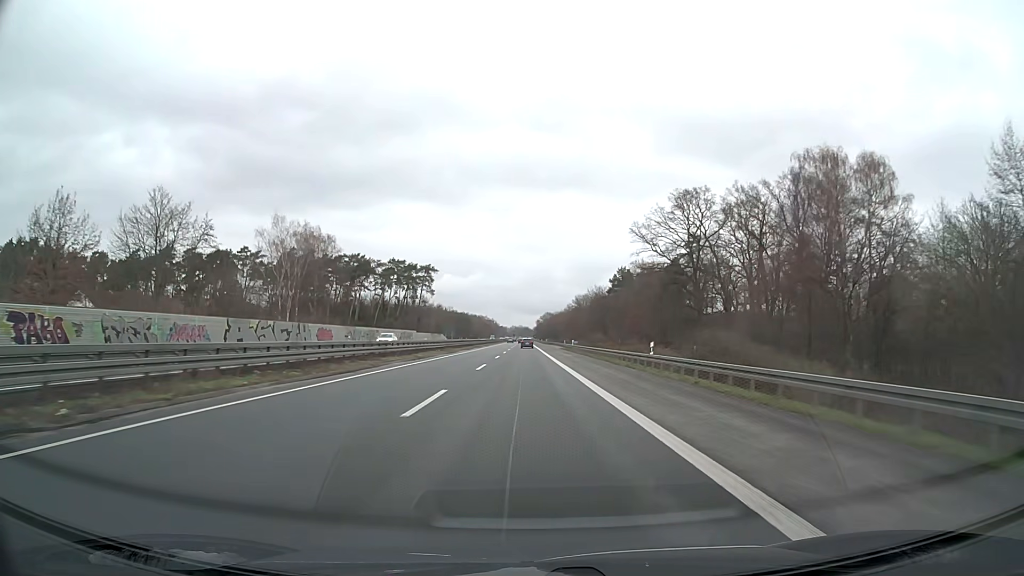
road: motorway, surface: asphalt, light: Day
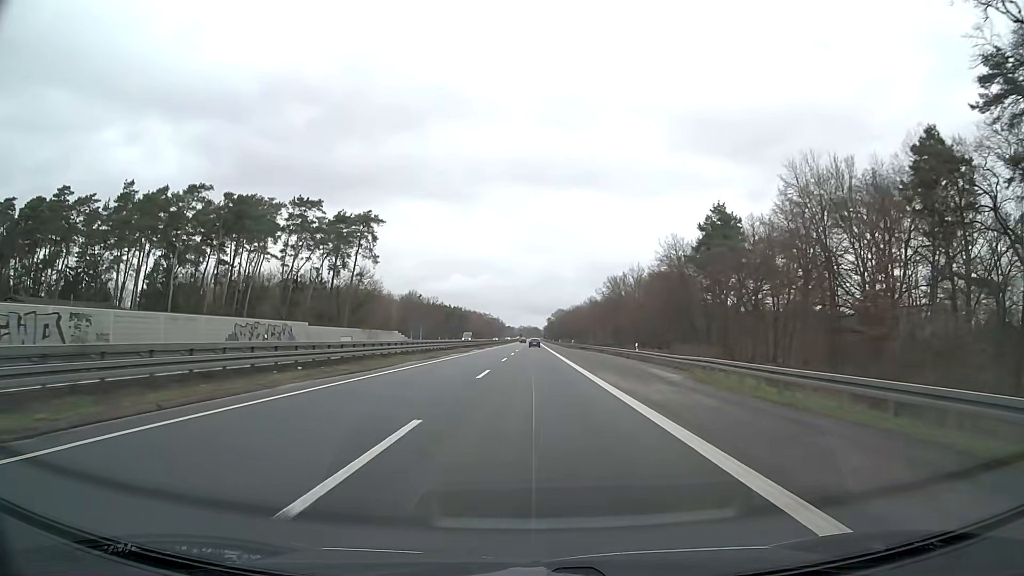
(-0.5, +78.9) m; -1°
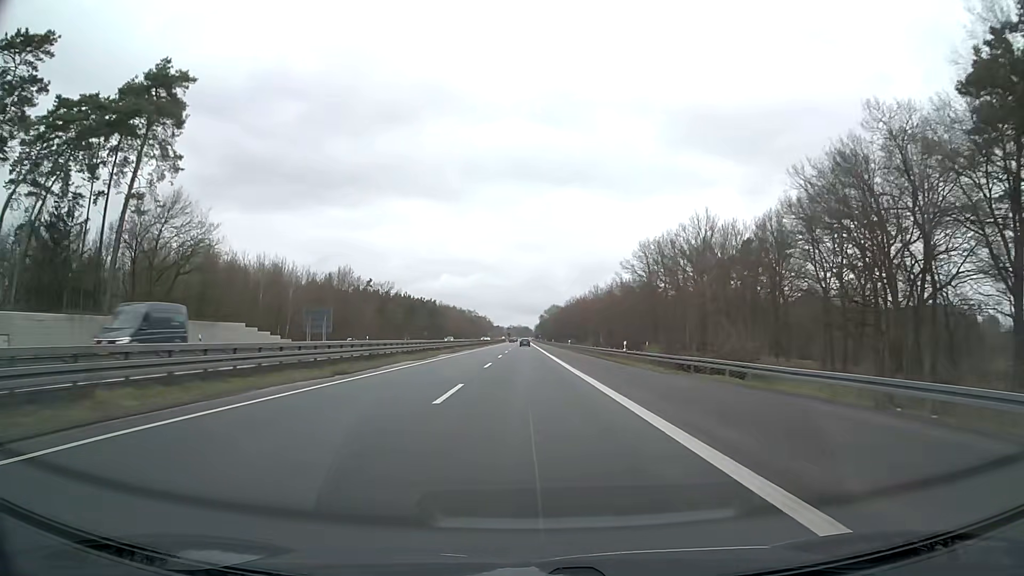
(+0.4, +63.2) m; +1°
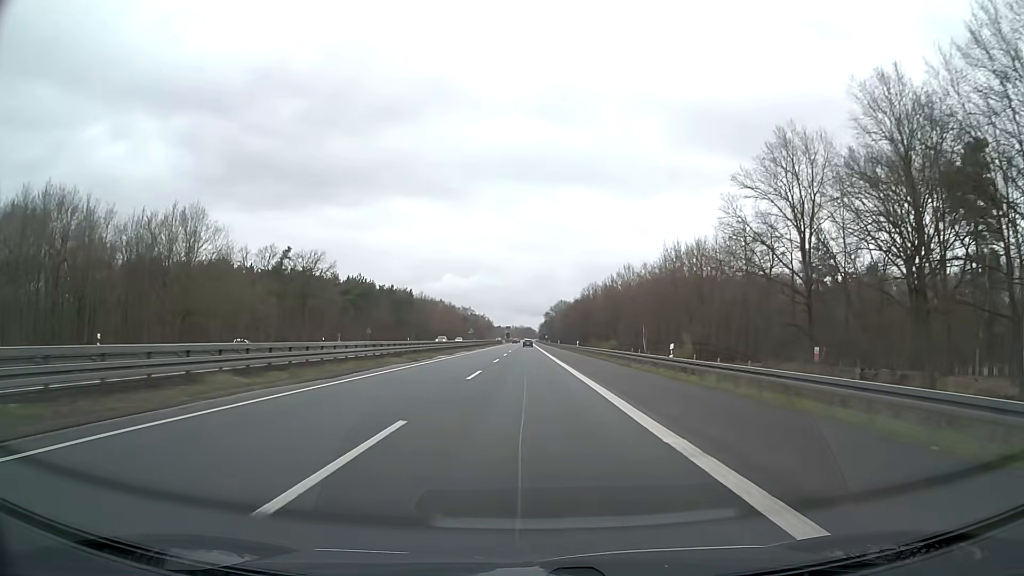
(-0.1, +63.2) m; 0°
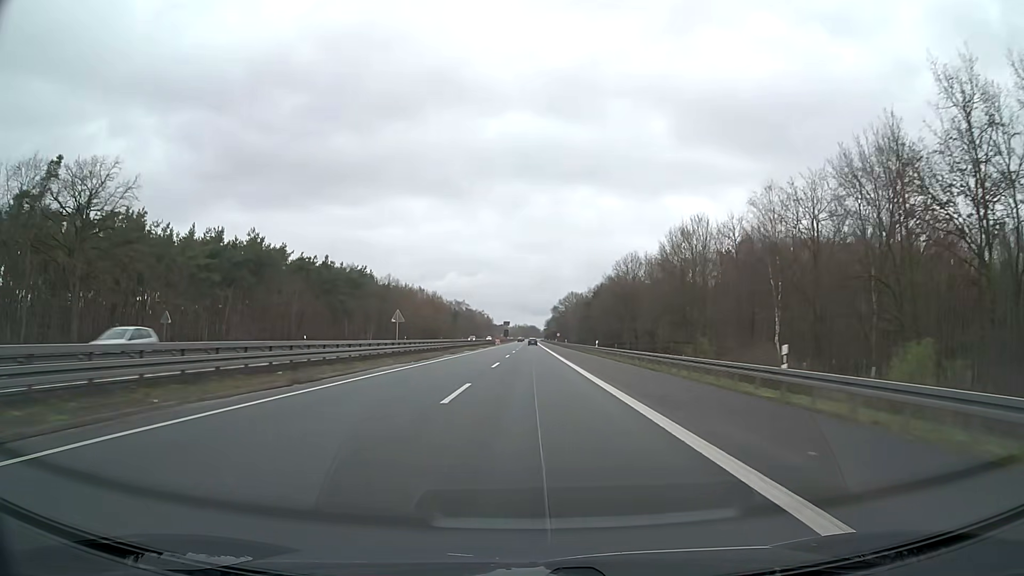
(-0.2, +63.2) m; 0°
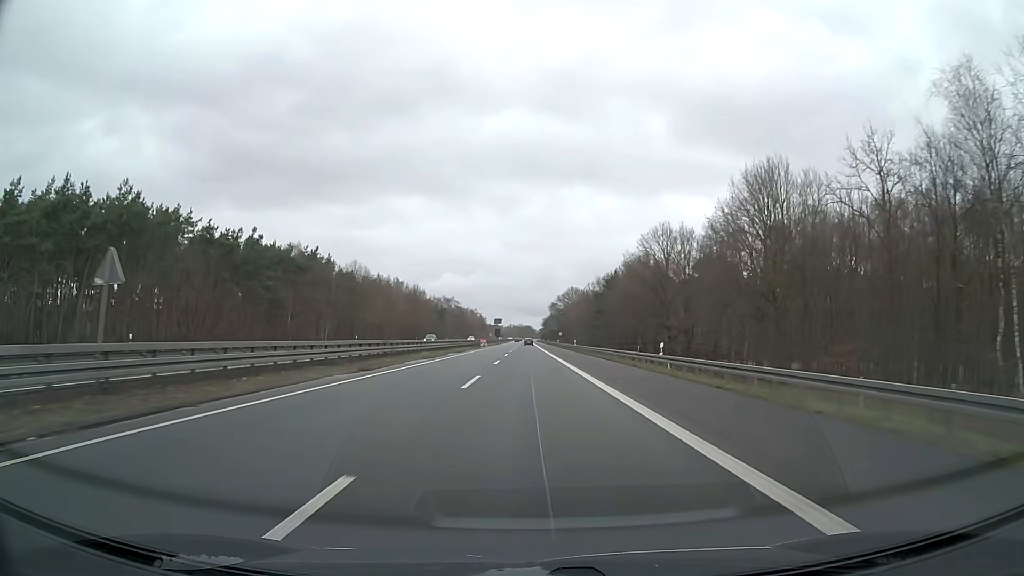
(+0.1, +31.6) m; 0°
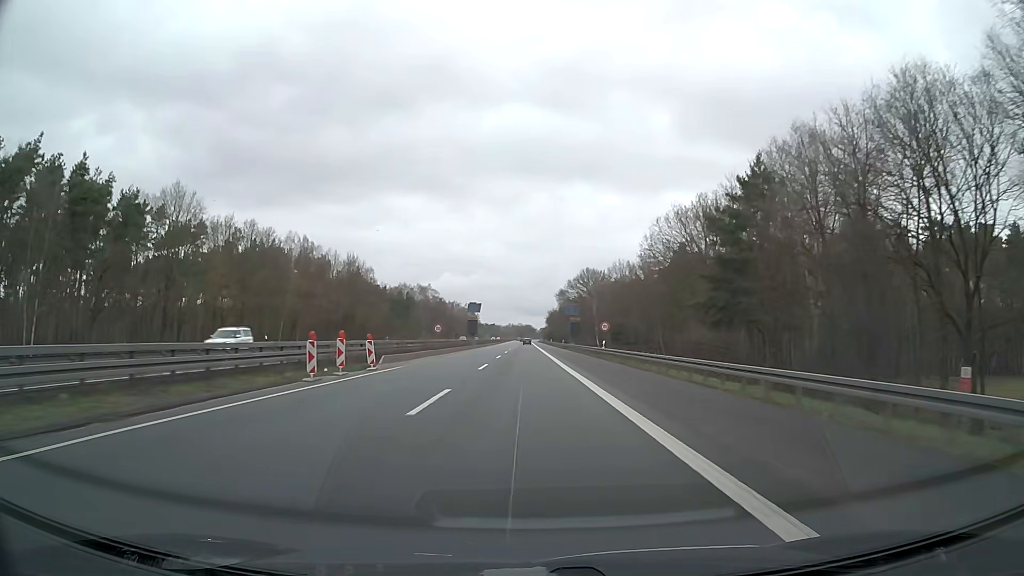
(+0.3, +78.9) m; 0°
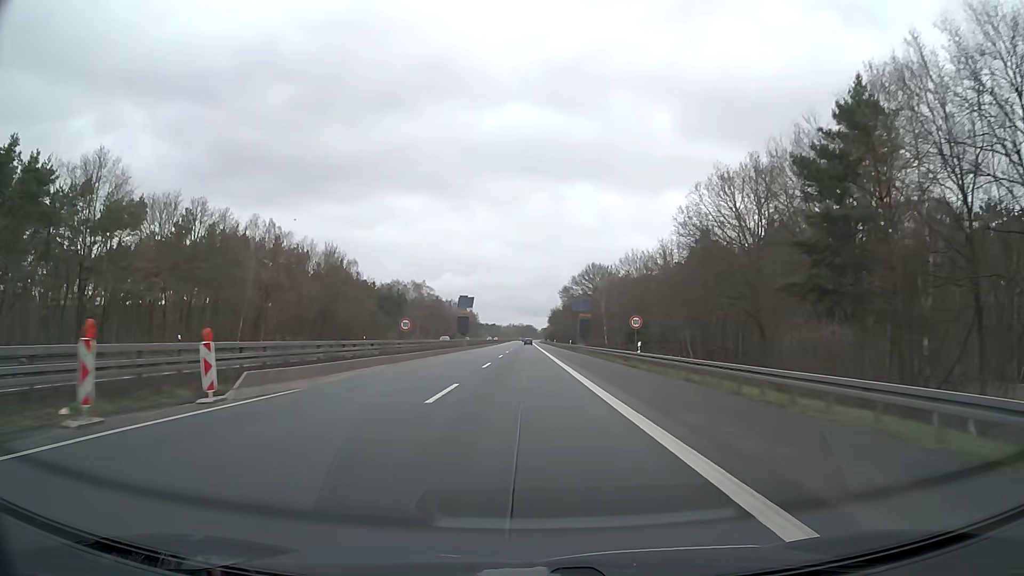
(0.0, +15.8) m; 0°
(0, +10) (0, +20) (0, +30) (0, +40) (0, +50) (0, +60) (0, +70) (0, +80) (0, +90) (0, +100) m
